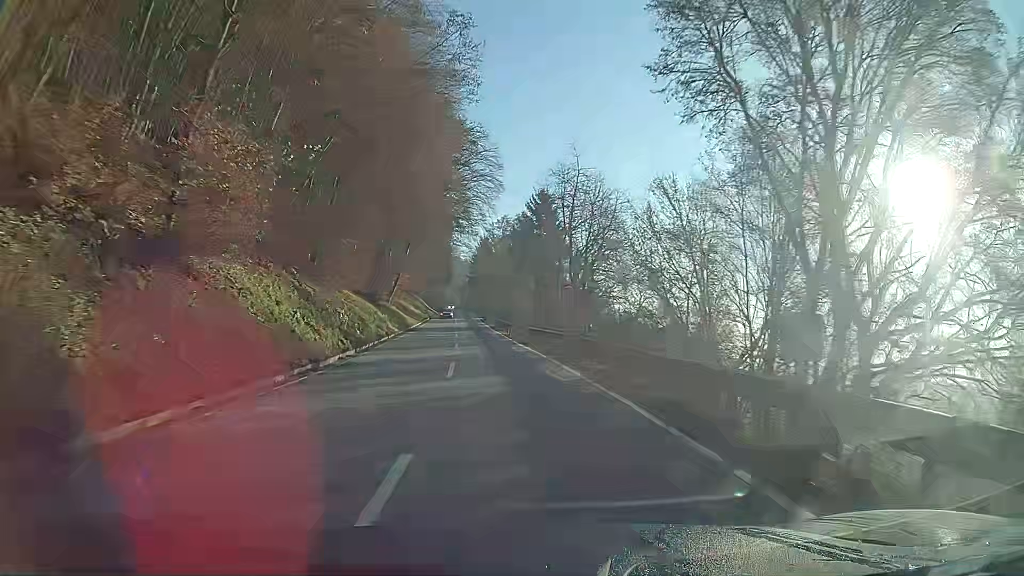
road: secondary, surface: asphalt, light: Day
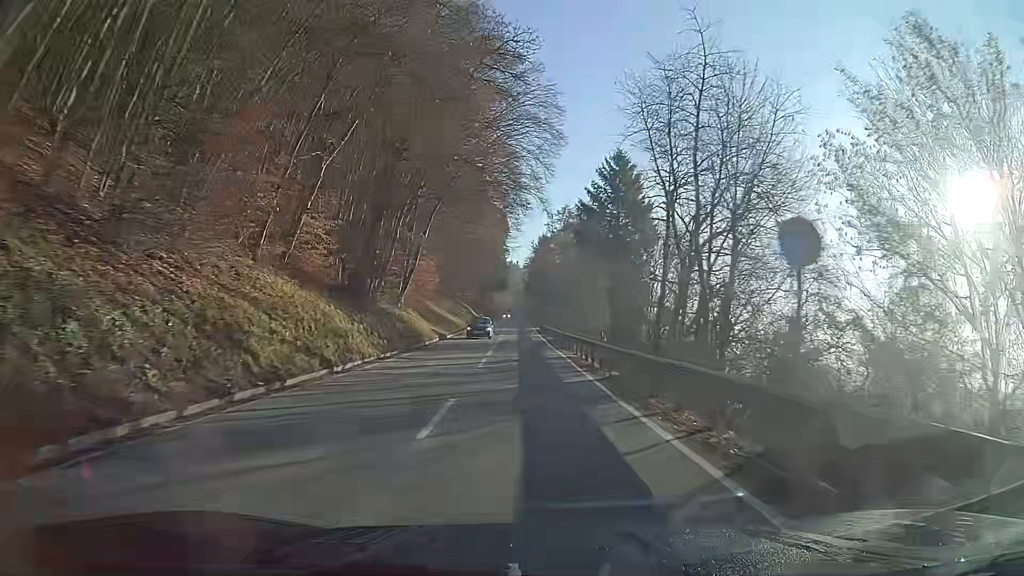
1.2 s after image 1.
(-0.8, +19.2) m; -4°
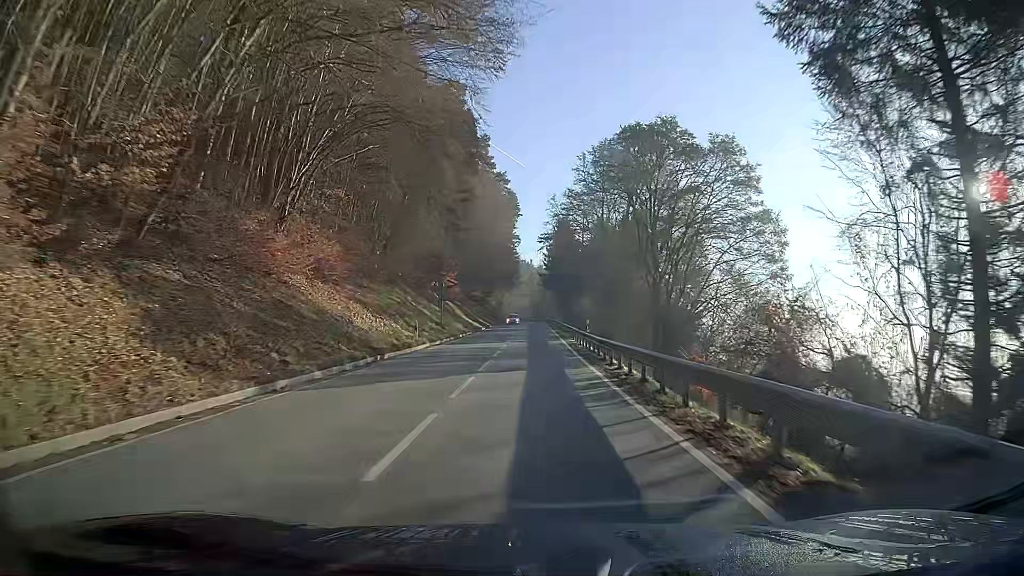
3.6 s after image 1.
(-0.8, +38.7) m; -2°
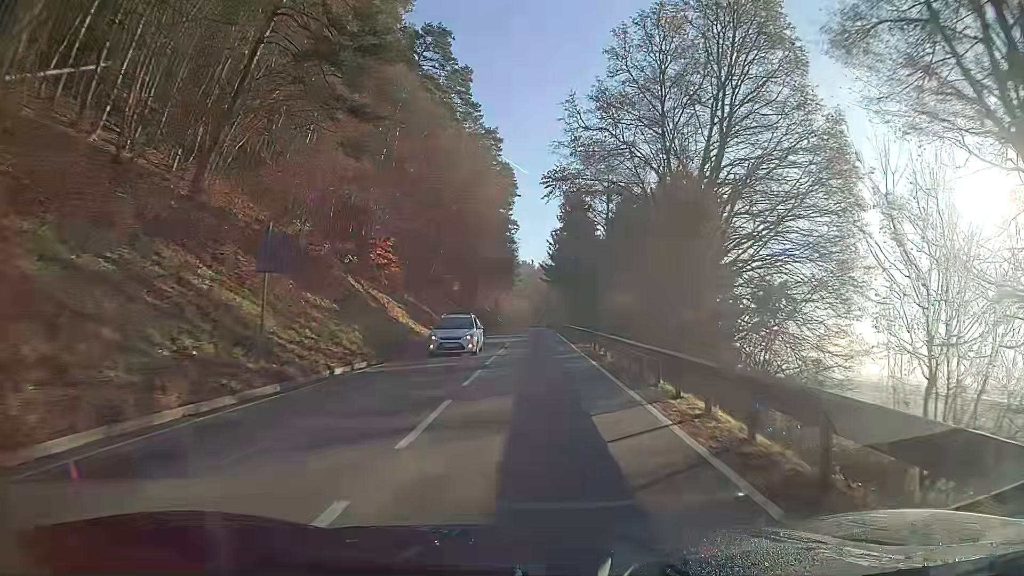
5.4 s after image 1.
(+0.1, +29.2) m; 0°
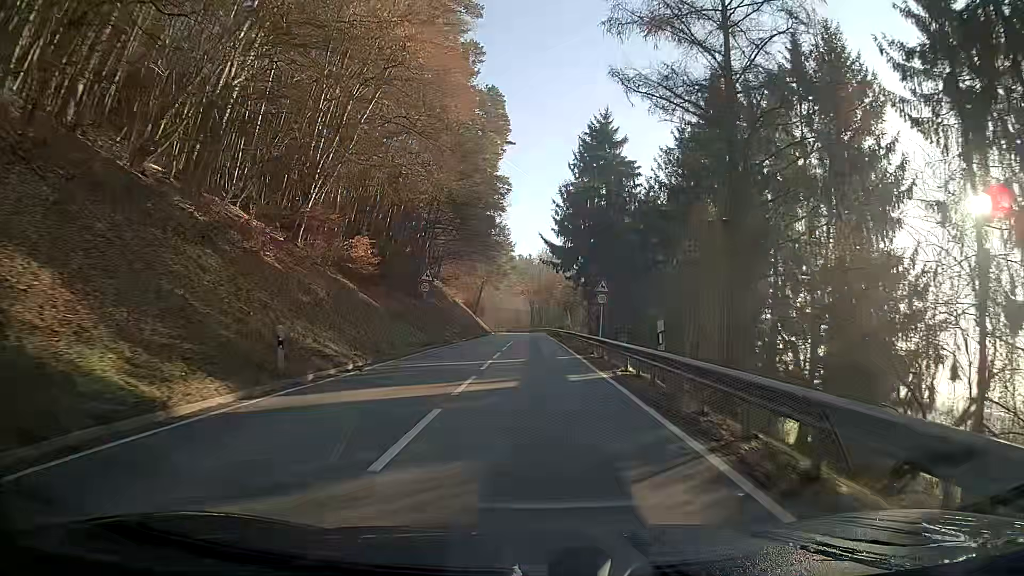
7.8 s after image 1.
(+0.2, +38.0) m; 0°
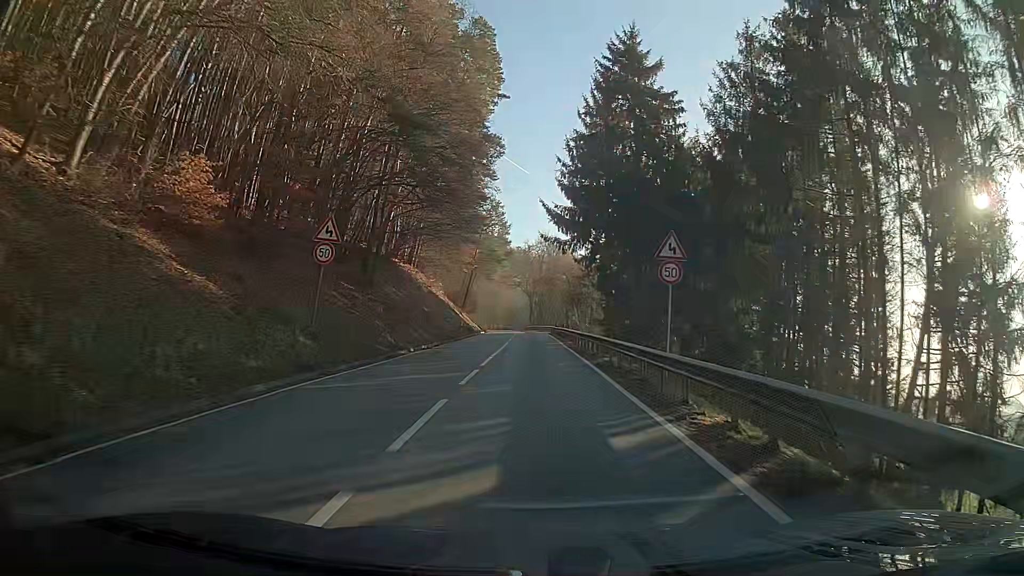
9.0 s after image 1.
(+0.1, +16.8) m; 0°
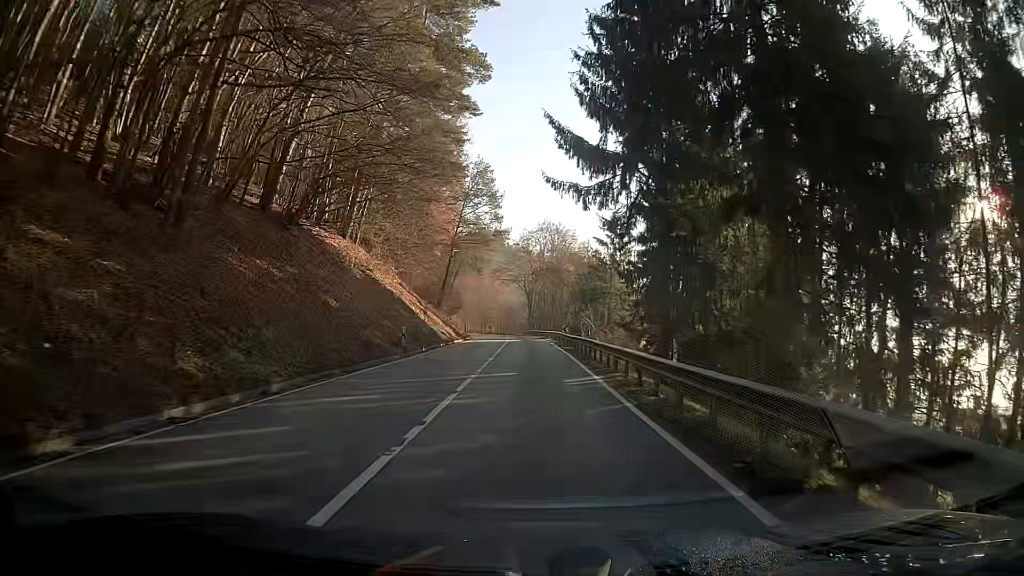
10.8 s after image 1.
(0.0, +21.9) m; 0°
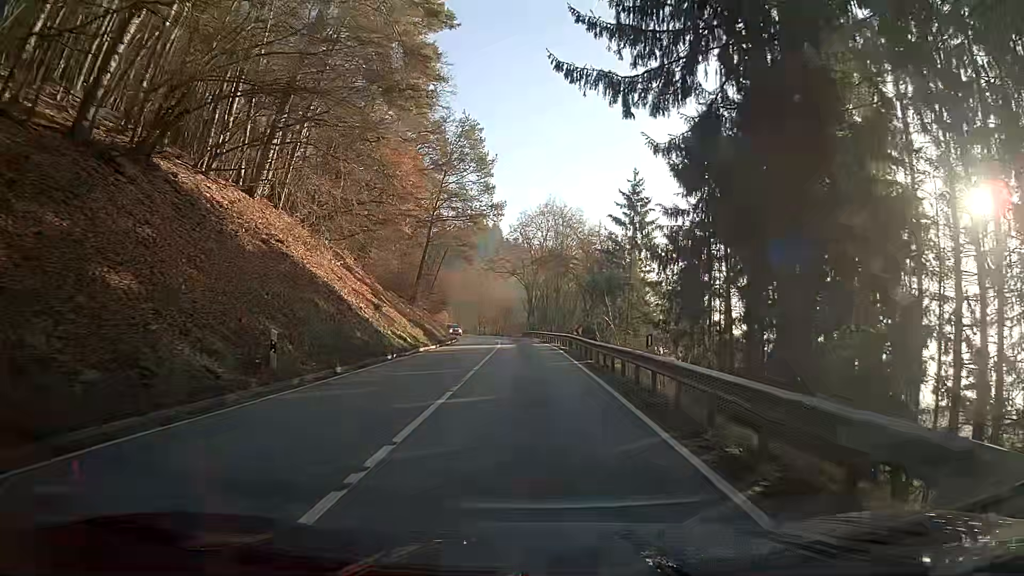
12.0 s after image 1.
(-0.1, +14.2) m; 0°
